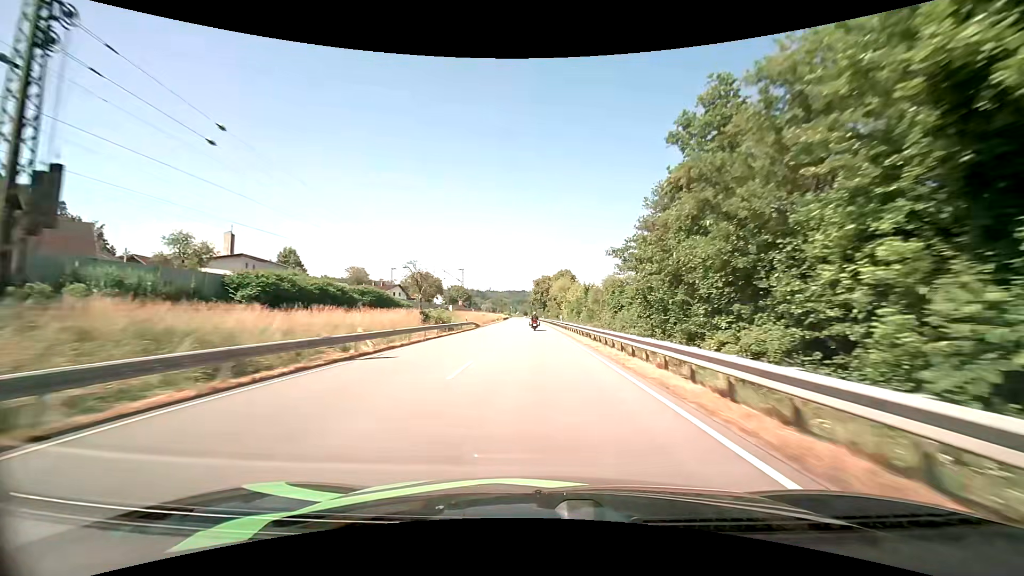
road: primary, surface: asphalt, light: Day
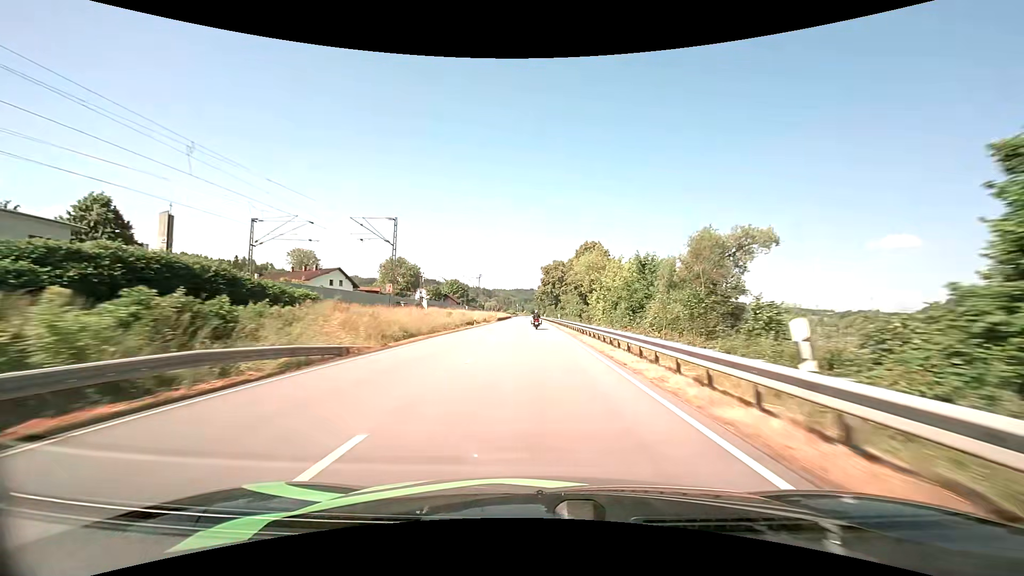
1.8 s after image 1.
(-0.5, +45.3) m; -1°
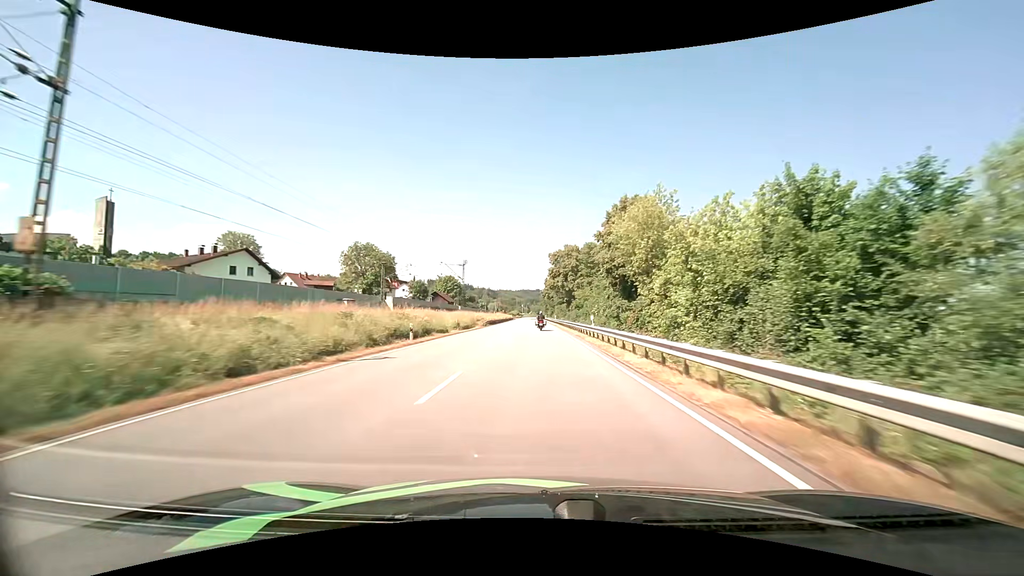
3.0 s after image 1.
(-0.2, +30.2) m; -1°
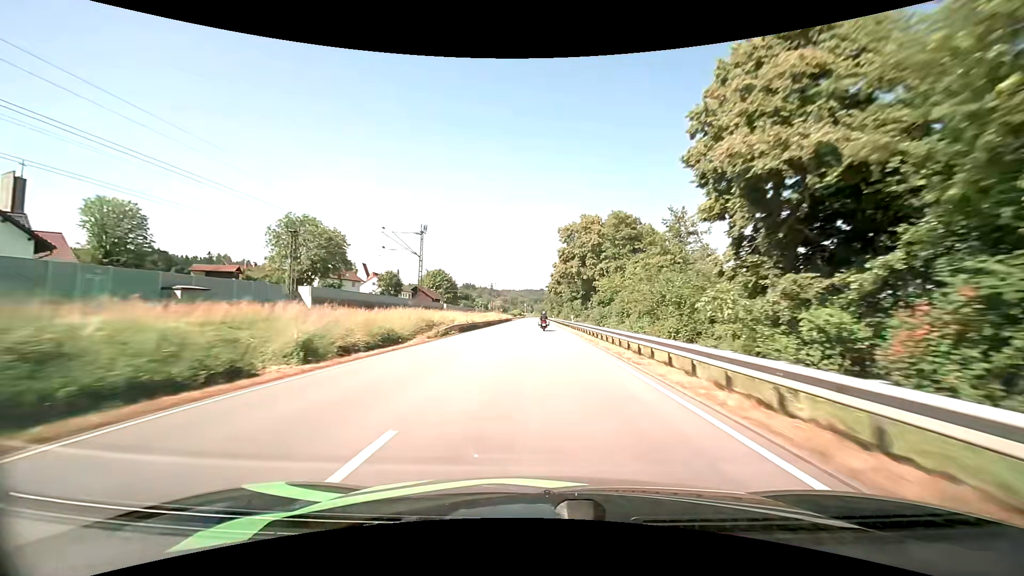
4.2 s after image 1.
(-0.2, +30.1) m; -1°
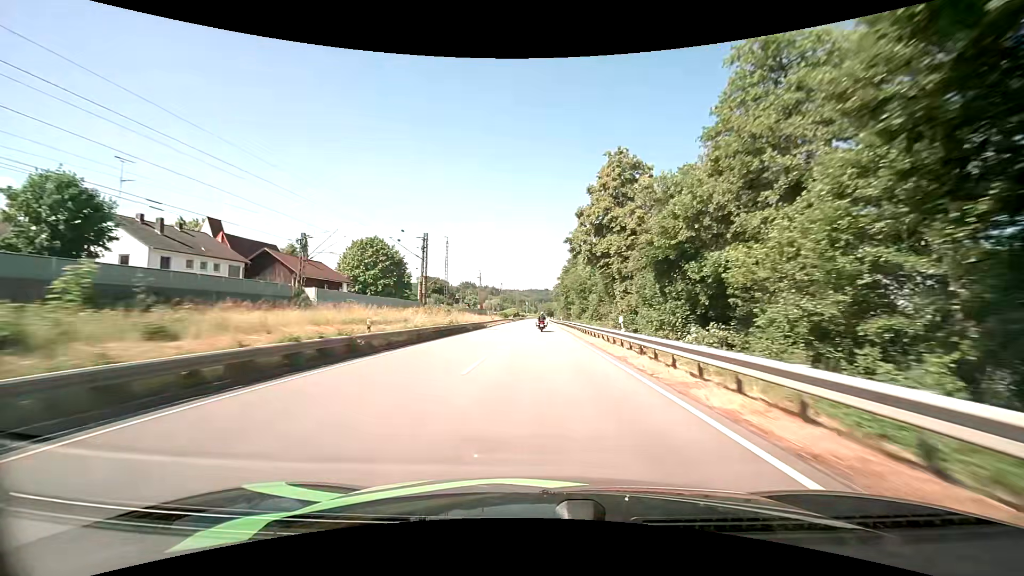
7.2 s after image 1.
(-0.1, +74.9) m; -1°
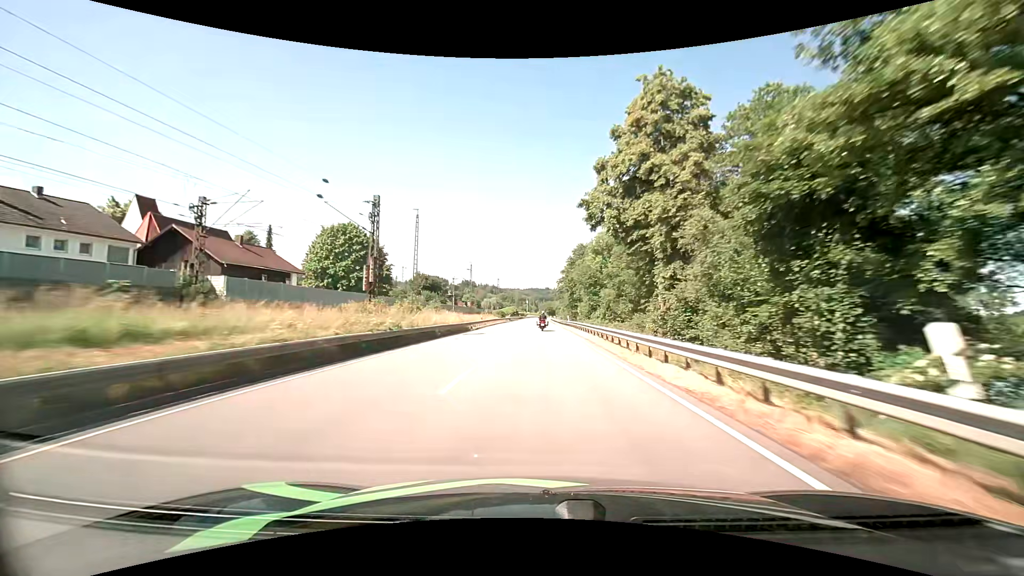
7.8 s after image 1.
(0.0, +14.9) m; 0°
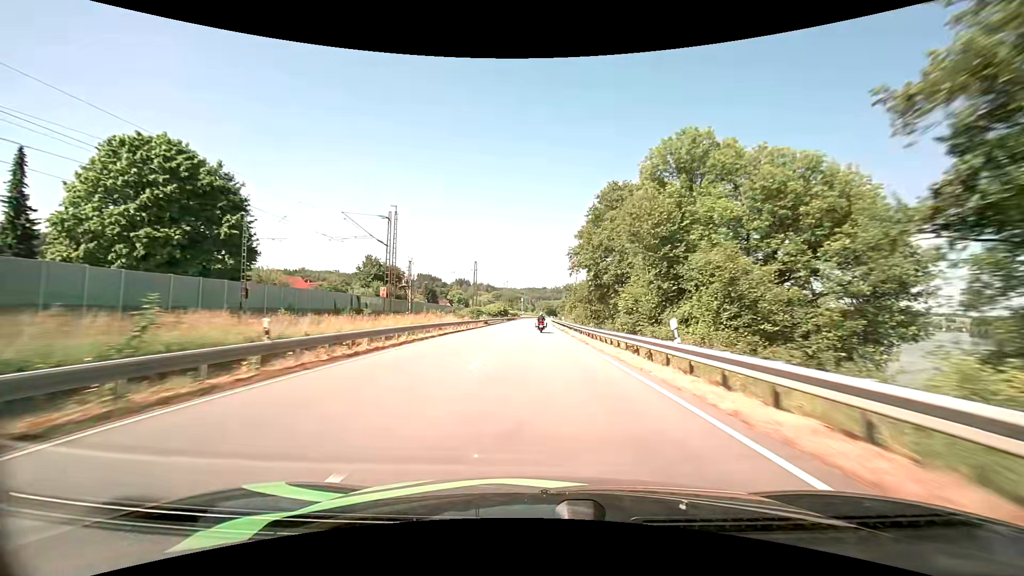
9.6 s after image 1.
(+0.1, +44.5) m; 0°
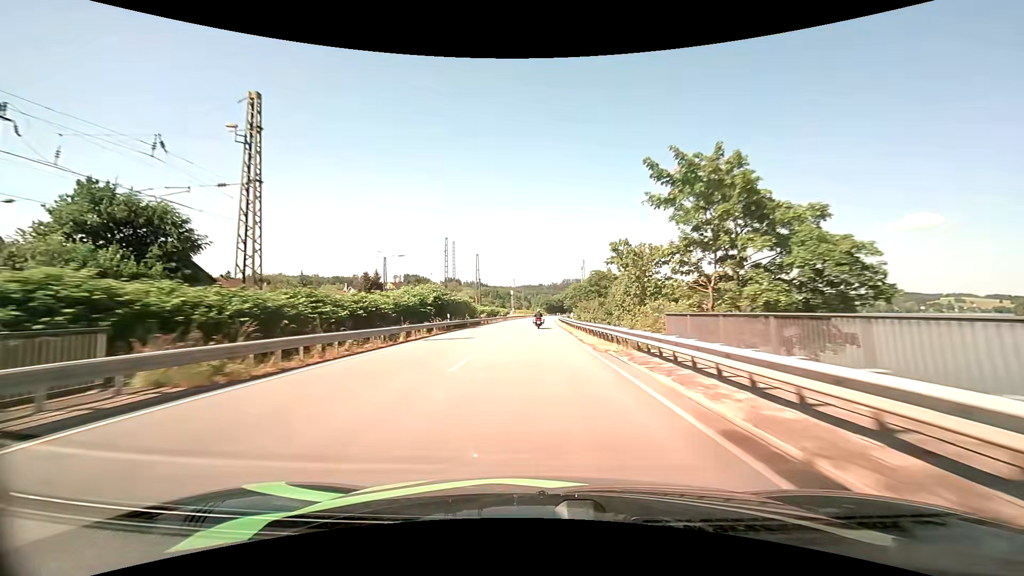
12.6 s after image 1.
(+0.3, +72.9) m; 0°
(0, +10) (0, +20) (0, +30) (0, +40) (0, +50) (0, +60) (0, +70) (+1, +80) (+1, +90) (+1, +100) m
